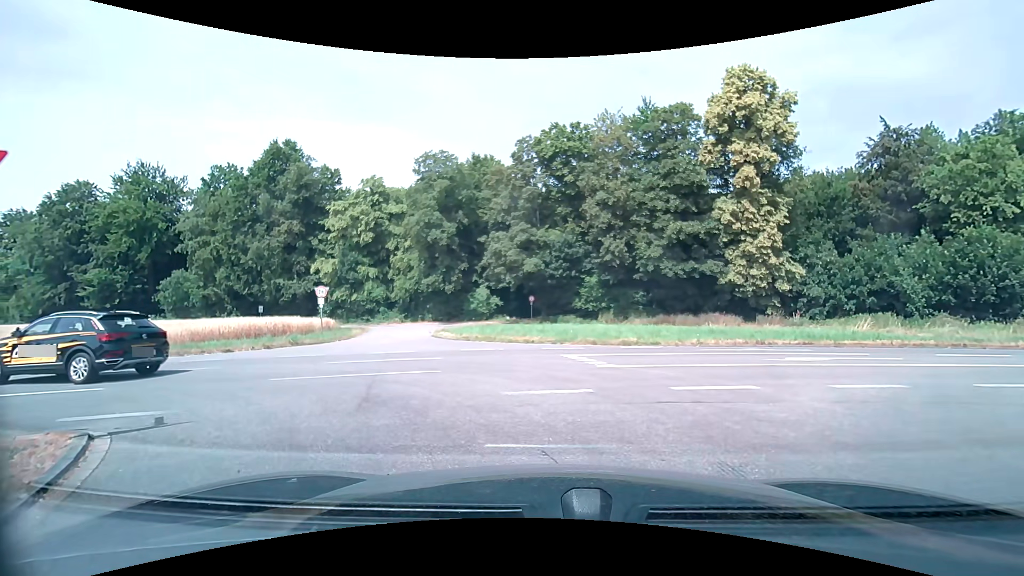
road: unclassified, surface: asphalt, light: Day
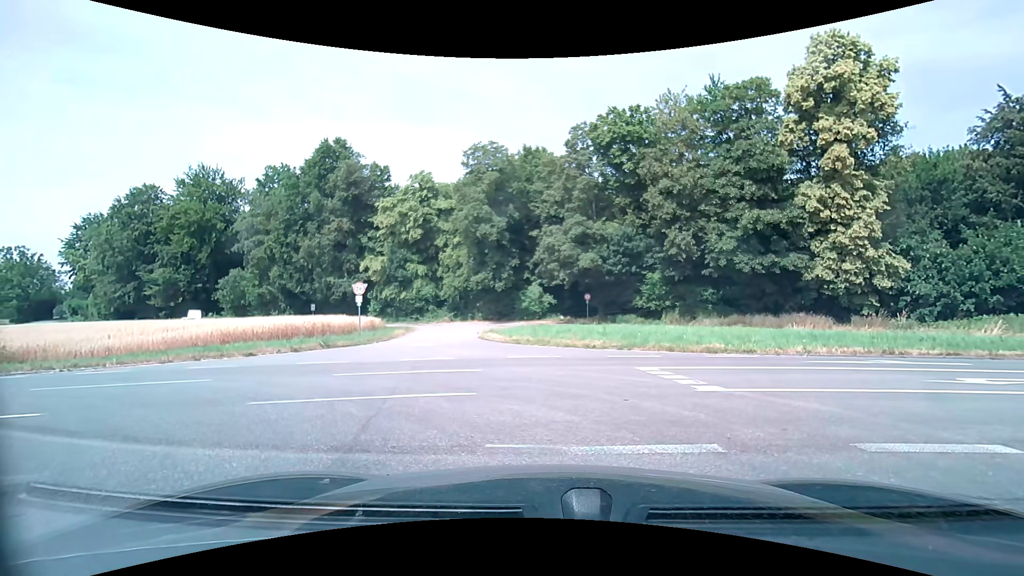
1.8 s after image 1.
(-0.1, +3.0) m; -6°
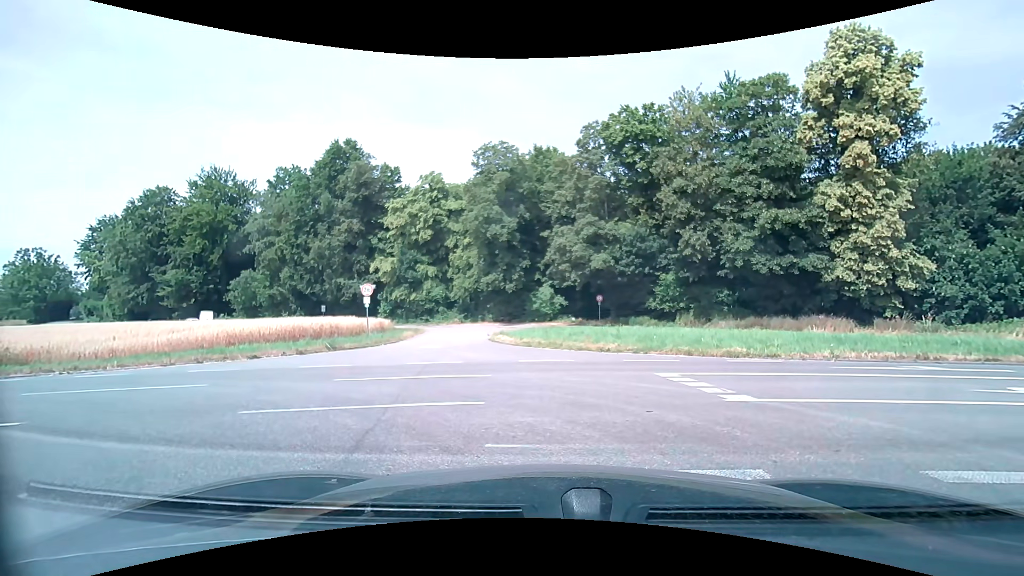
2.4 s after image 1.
(0.0, +0.6) m; 0°
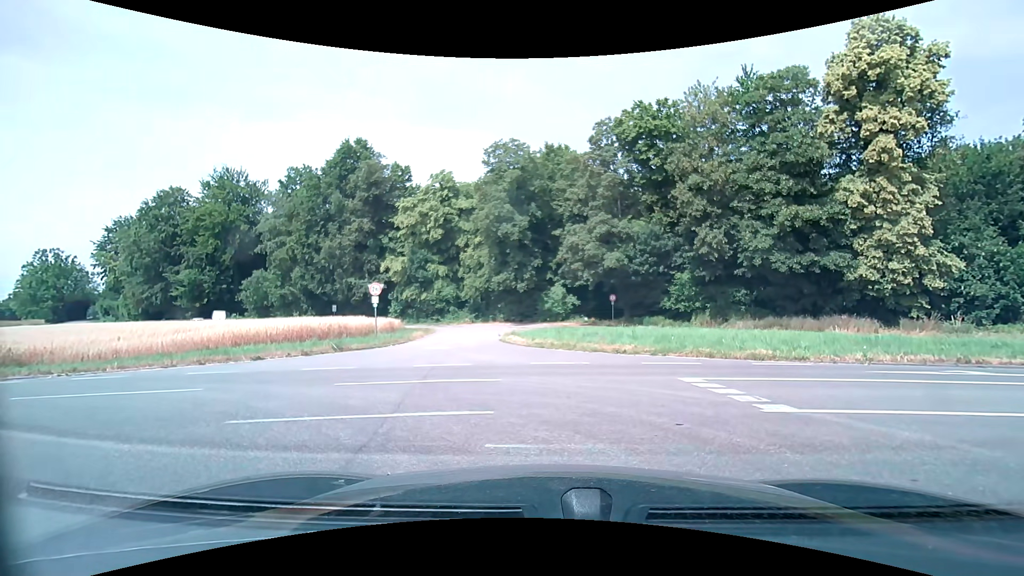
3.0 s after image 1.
(0.0, +0.7) m; 0°
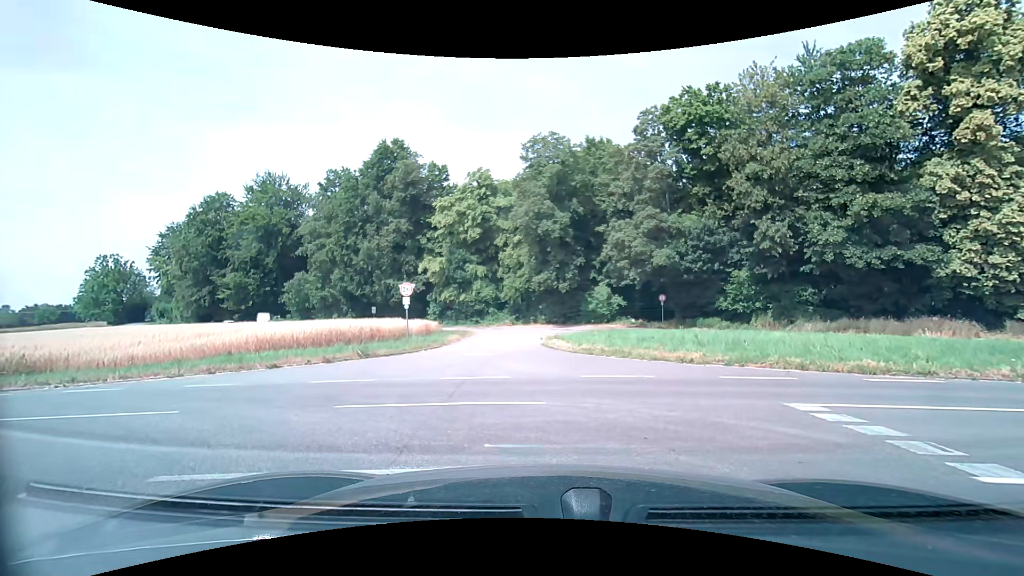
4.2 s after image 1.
(-0.2, +2.4) m; -5°
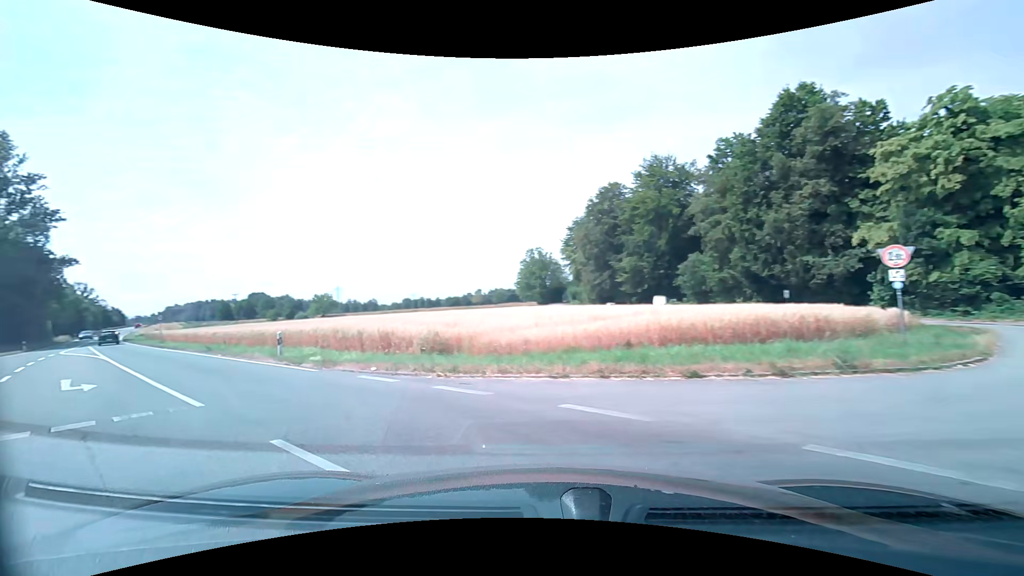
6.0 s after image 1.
(-2.4, +6.4) m; -43°
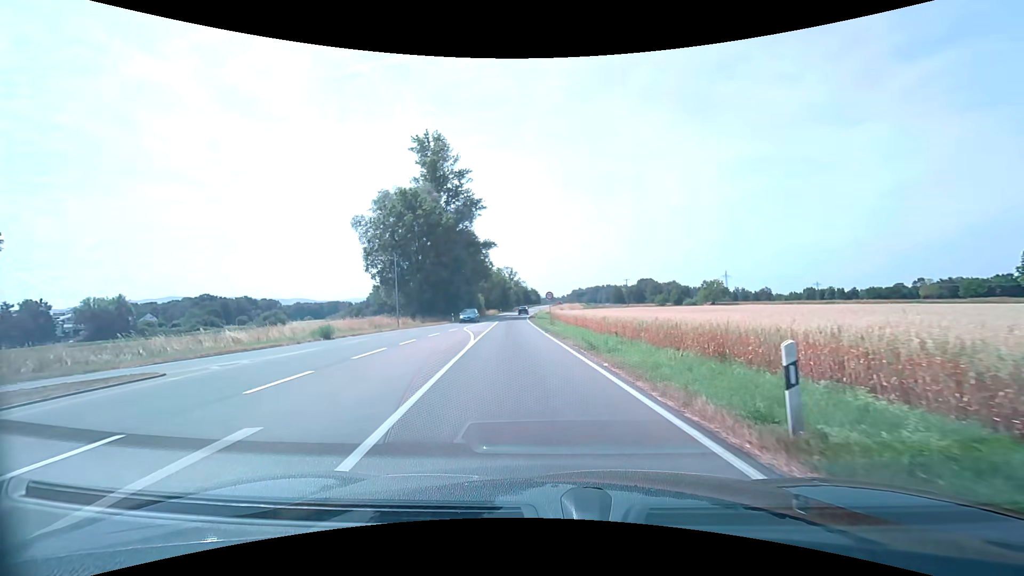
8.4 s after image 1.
(-7.0, +12.7) m; -43°
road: secondary
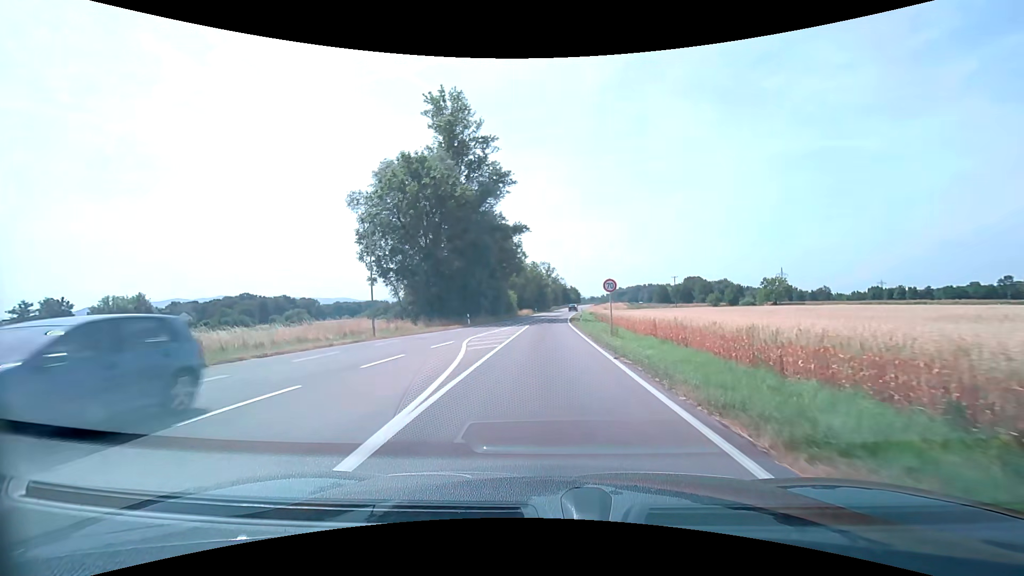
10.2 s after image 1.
(-0.9, +15.1) m; -5°
(0, +10) (0, +20) (0, +30) (0, +40) (0, +50) (+1, +60) (+2, +70) (+2, +80) (+3, +90) (+4, +100) m
